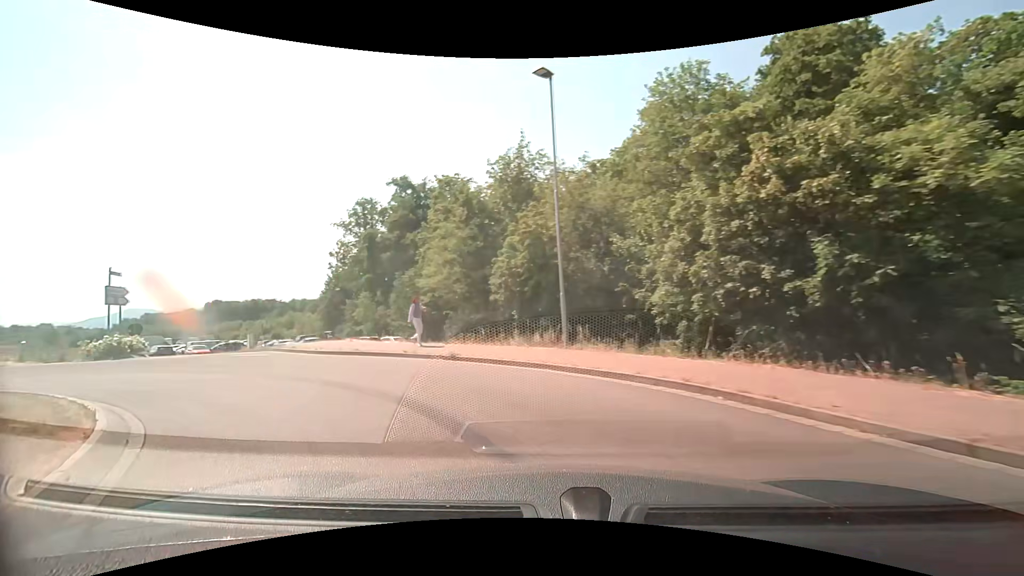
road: tertiary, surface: asphalt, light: Day
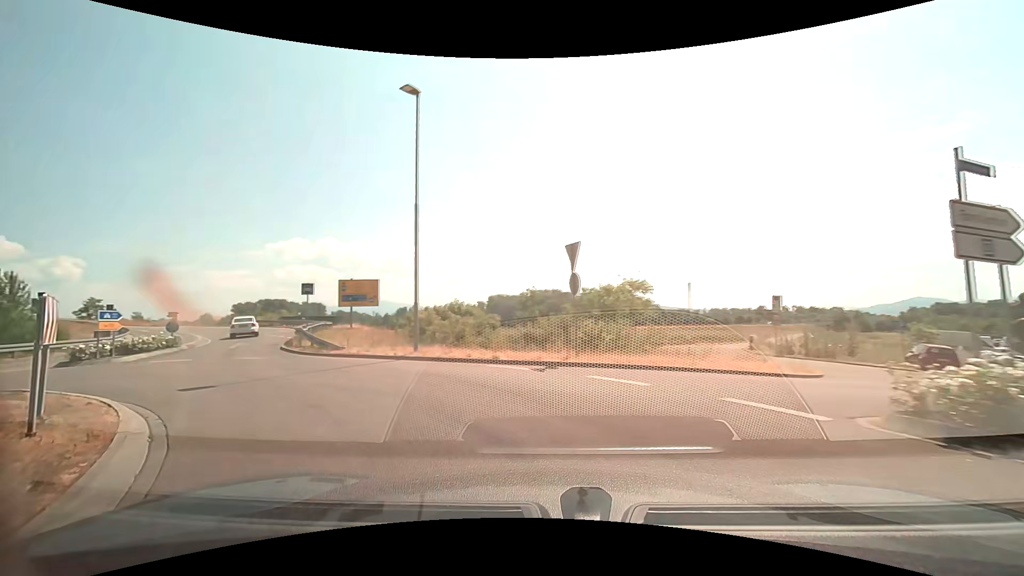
(-9.8, +12.5) m; -78°
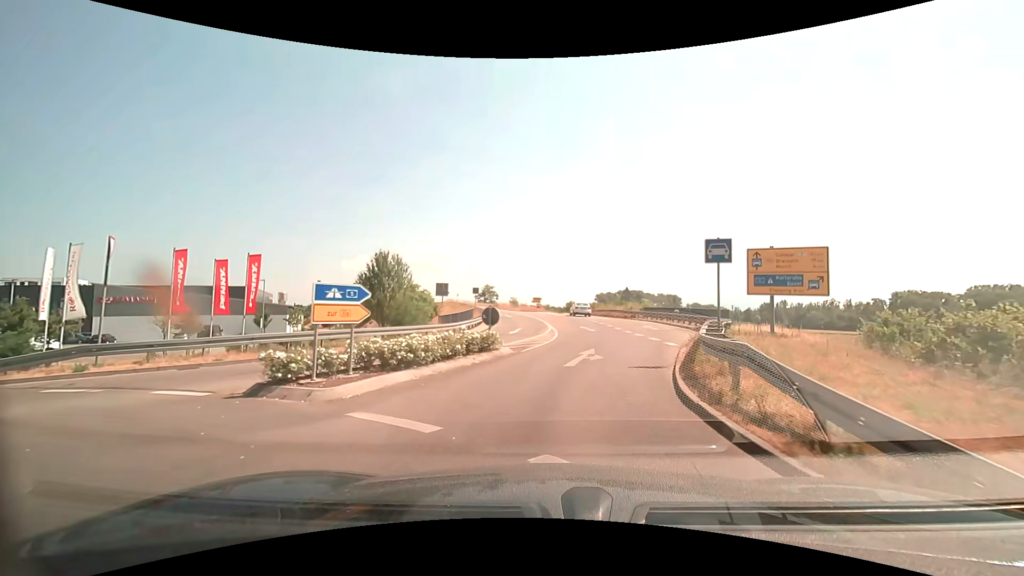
(-6.5, +13.6) m; -38°
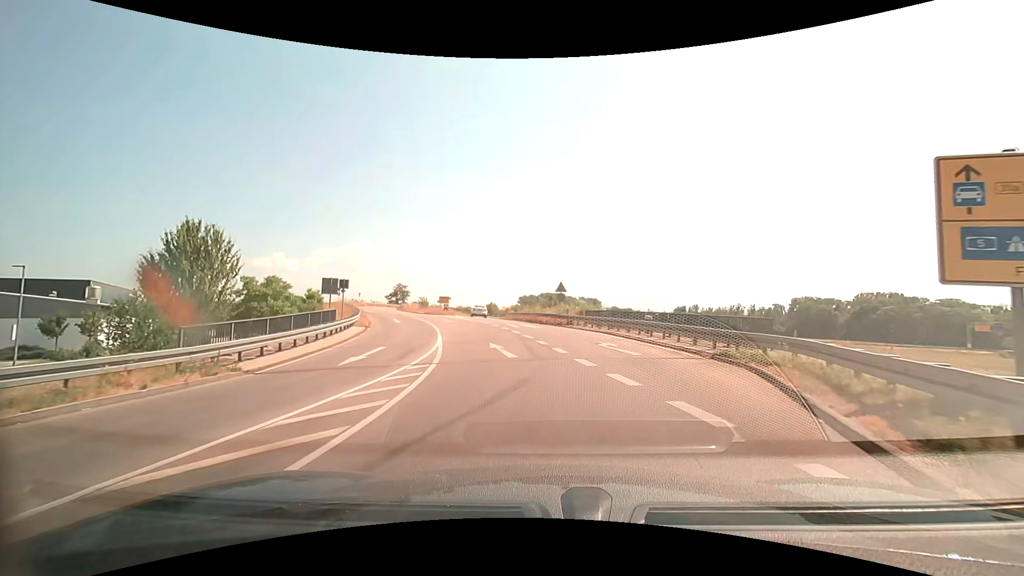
(+1.3, +14.5) m; +9°
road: trunk_link
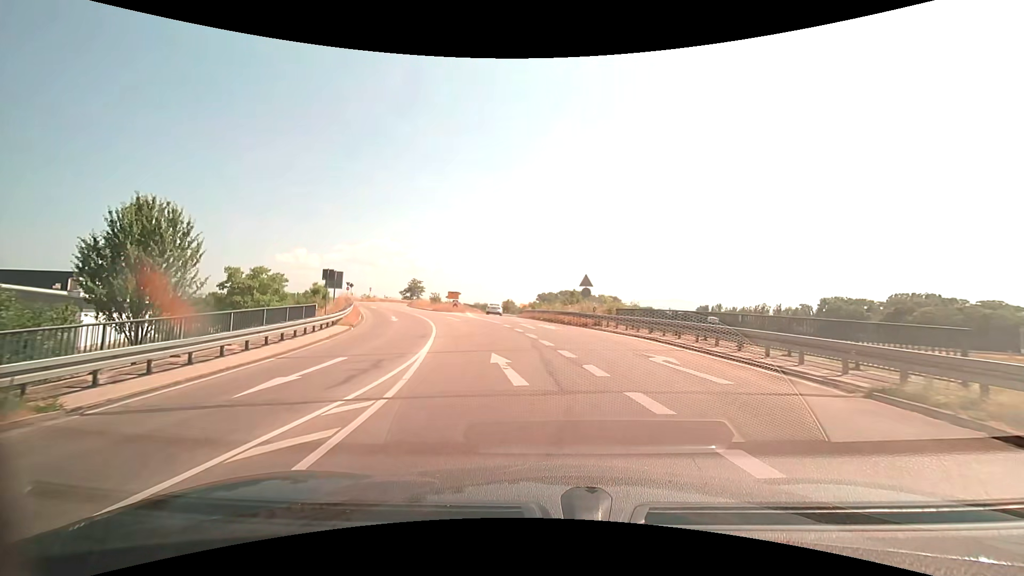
(-0.1, +5.4) m; -2°
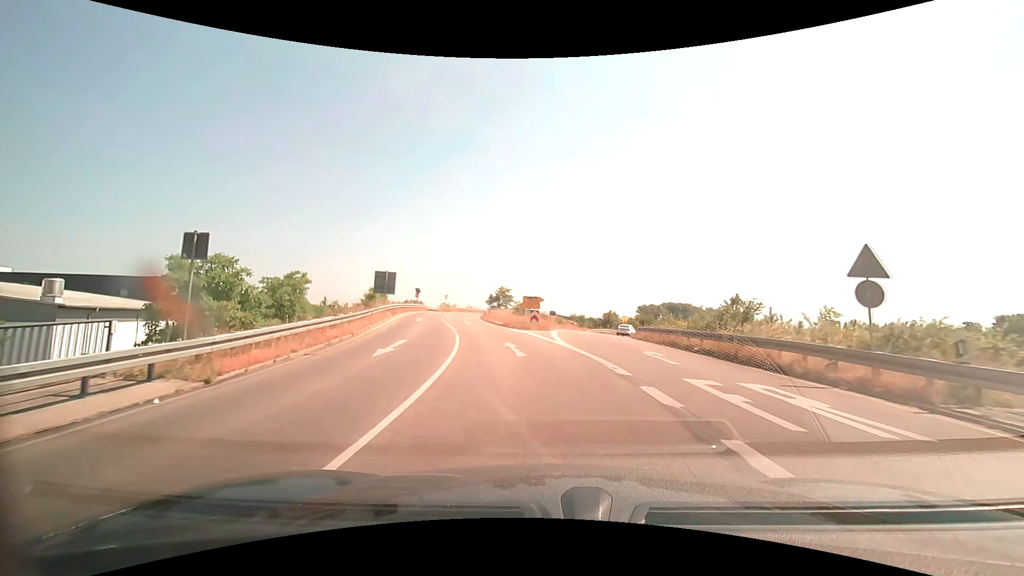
(-1.8, +17.5) m; -11°
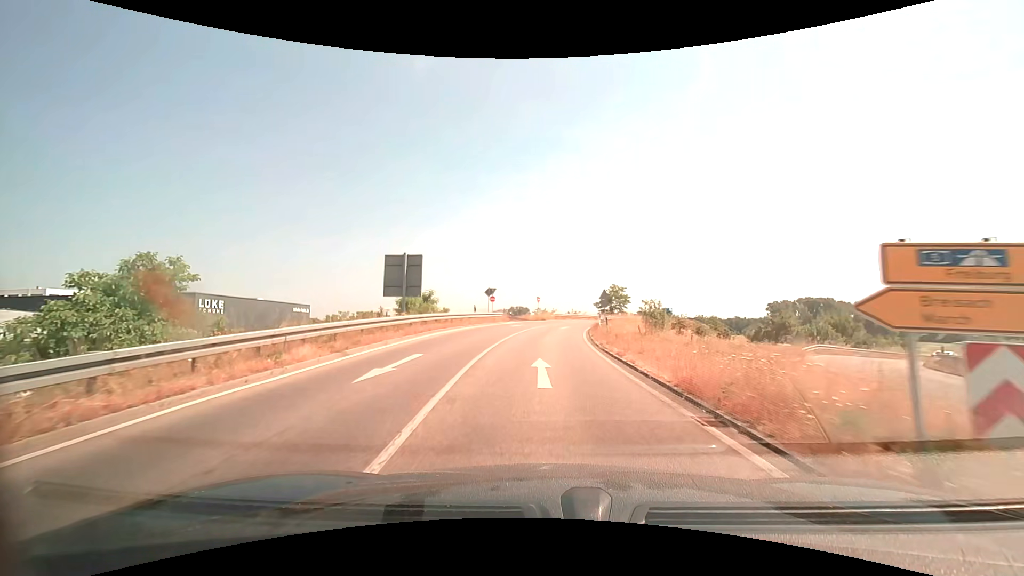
(-2.6, +24.6) m; -12°
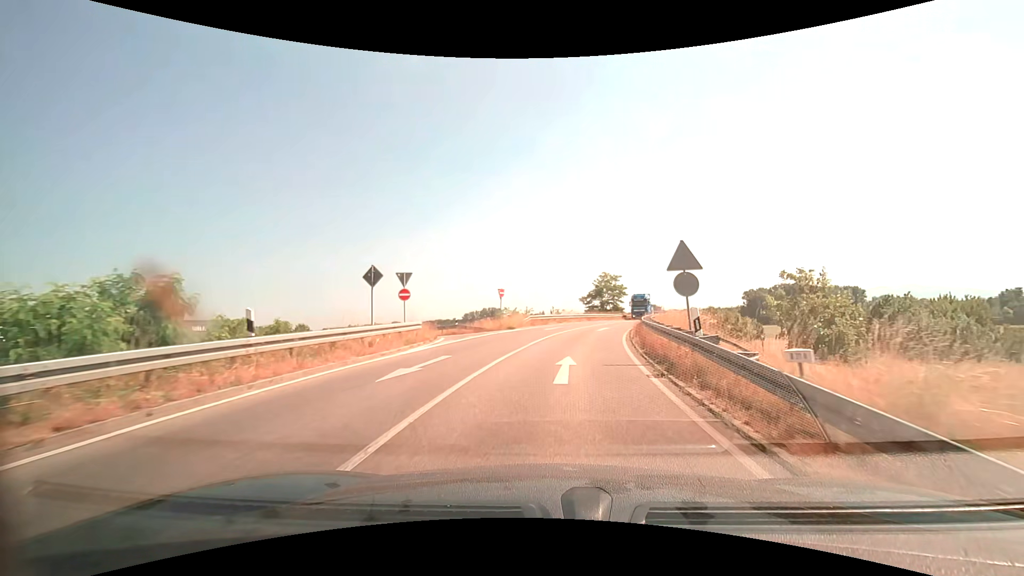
(+0.2, +25.0) m; +3°
(0, +10) (+1, +20) (+3, +30) (+5, +40) (+8, +49) (+11, +59) (+14, +68) (+18, +77) (+22, +87) (+25, +96) m
